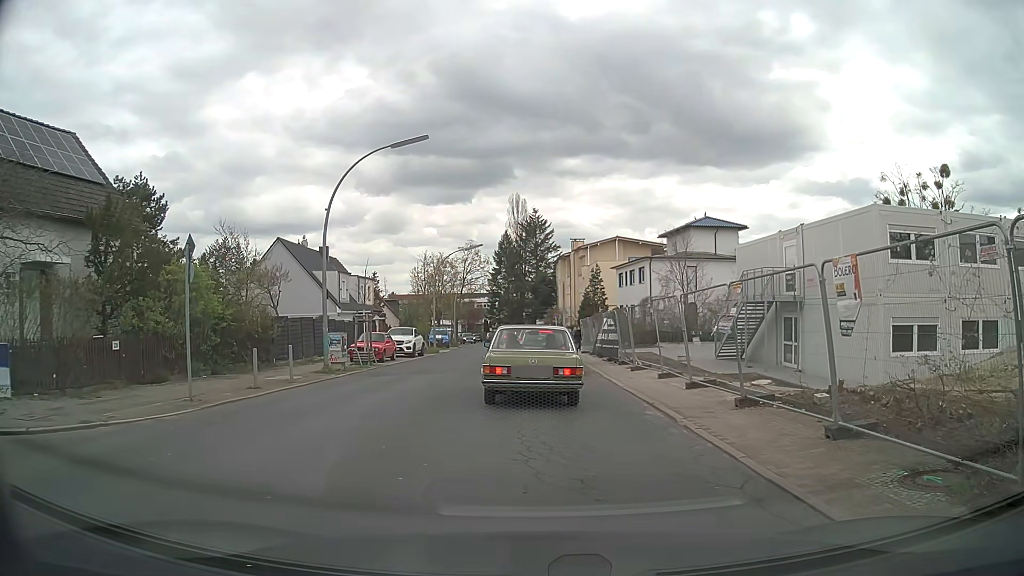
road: tertiary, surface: asphalt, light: Day
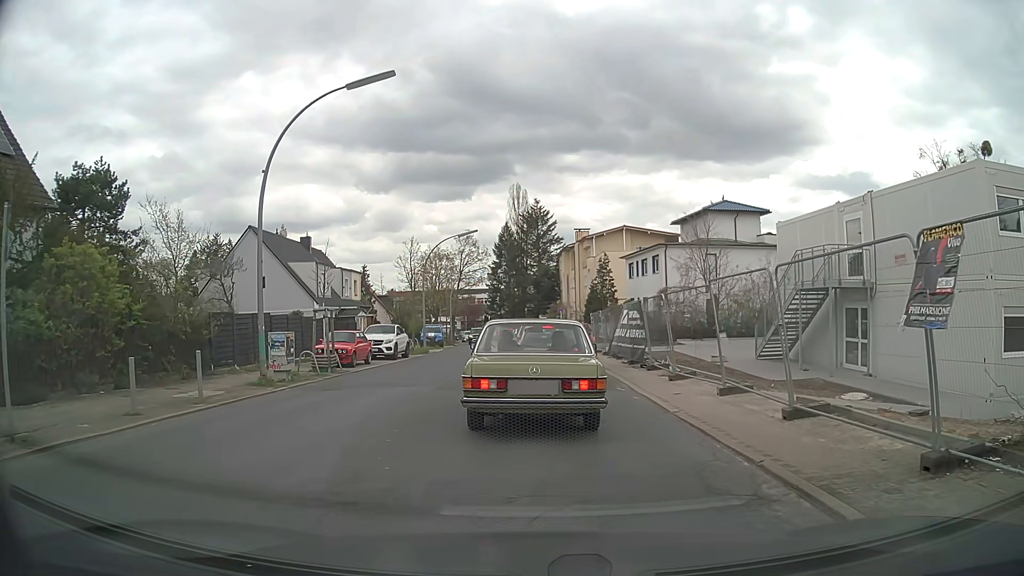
(0.0, +5.8) m; 0°
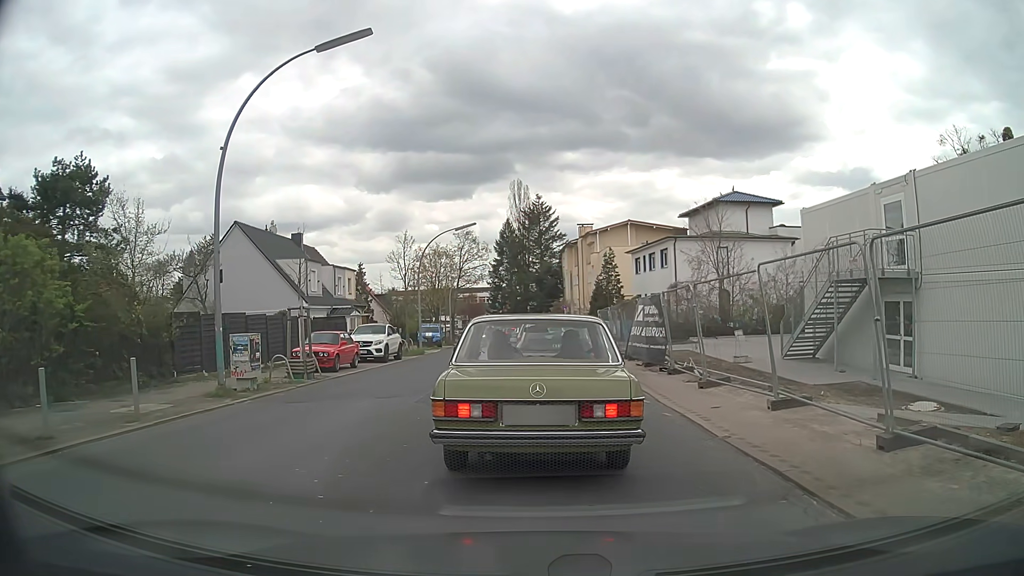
(0.0, +2.5) m; -1°
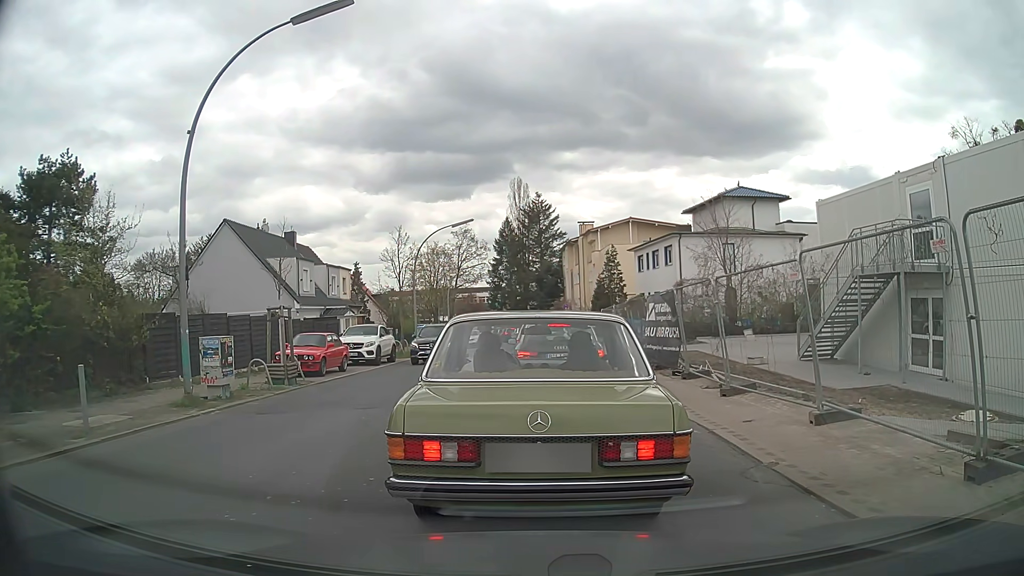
(0.0, +1.5) m; +1°
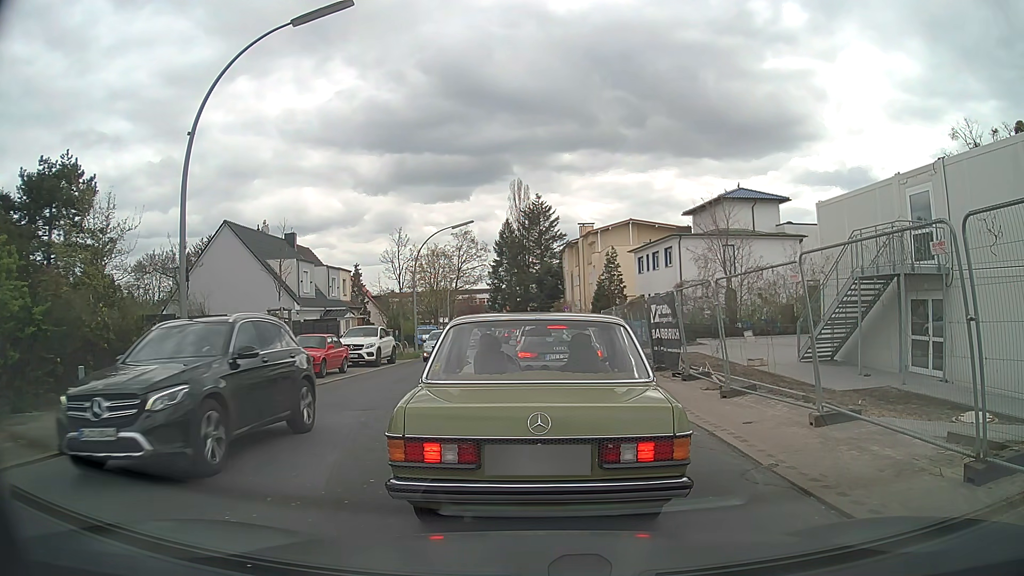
(0.0, +0.1) m; 0°
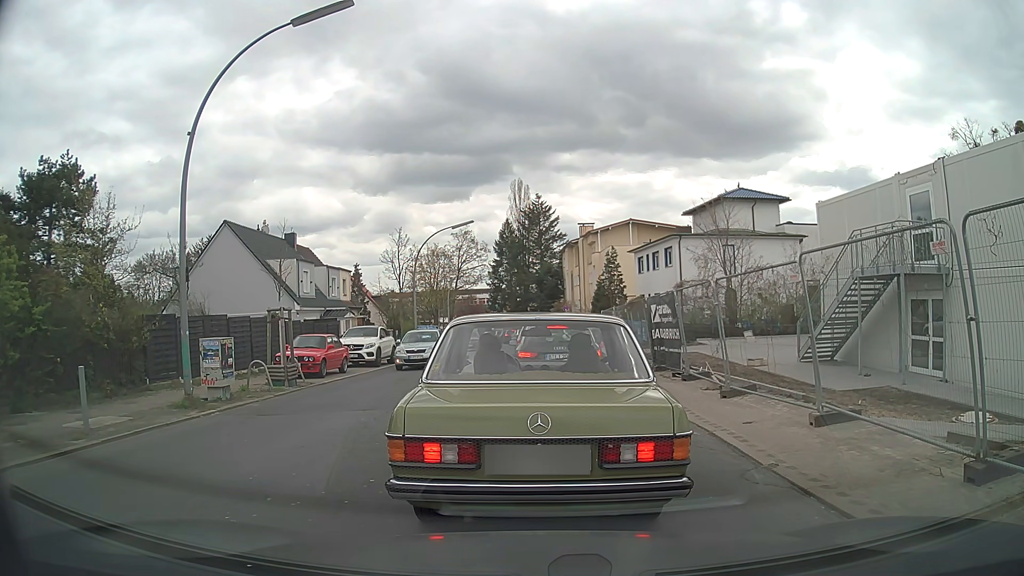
(0.0, 0.0) m; 0°
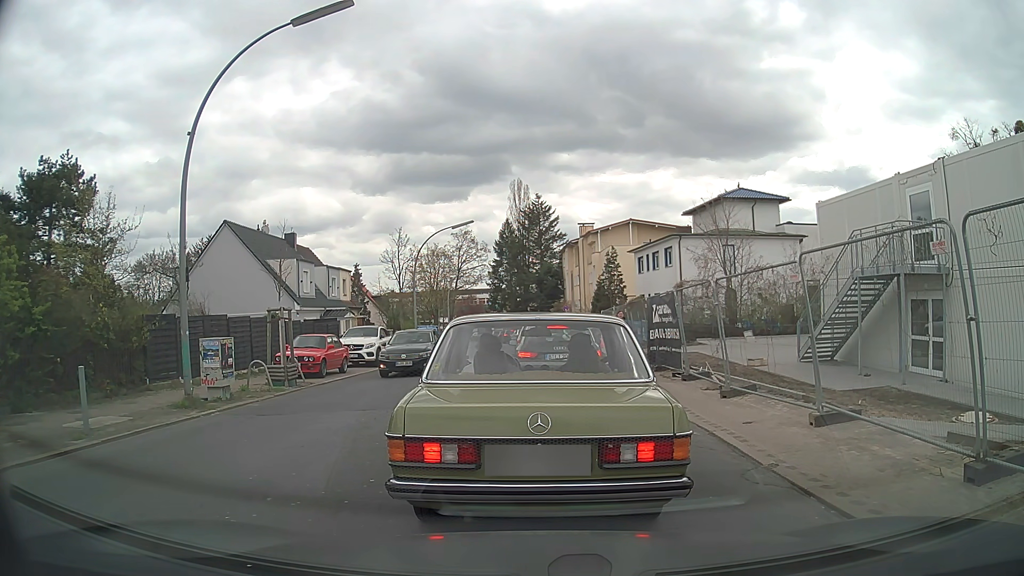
(0.0, 0.0) m; 0°
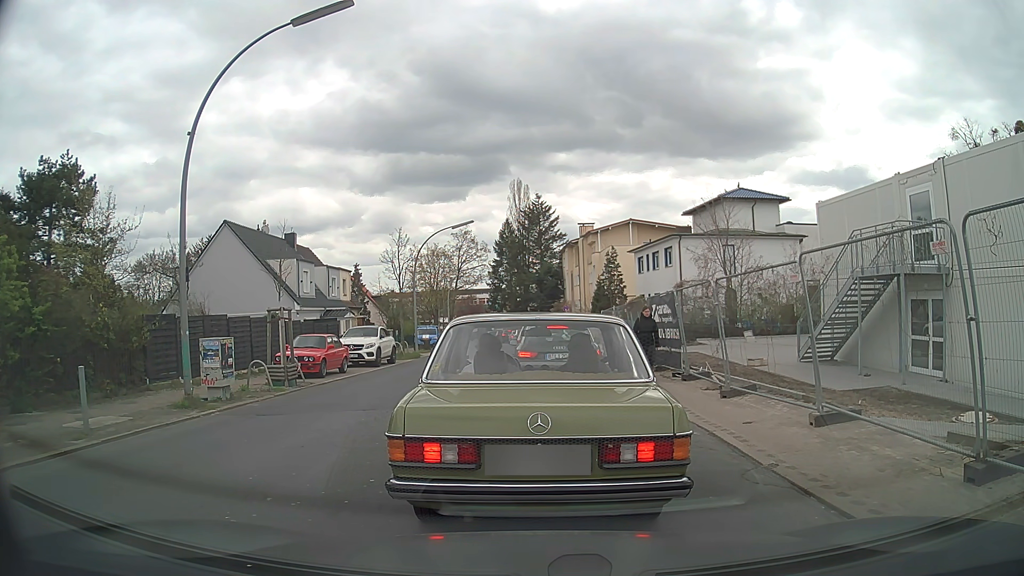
(0.0, 0.0) m; 0°
